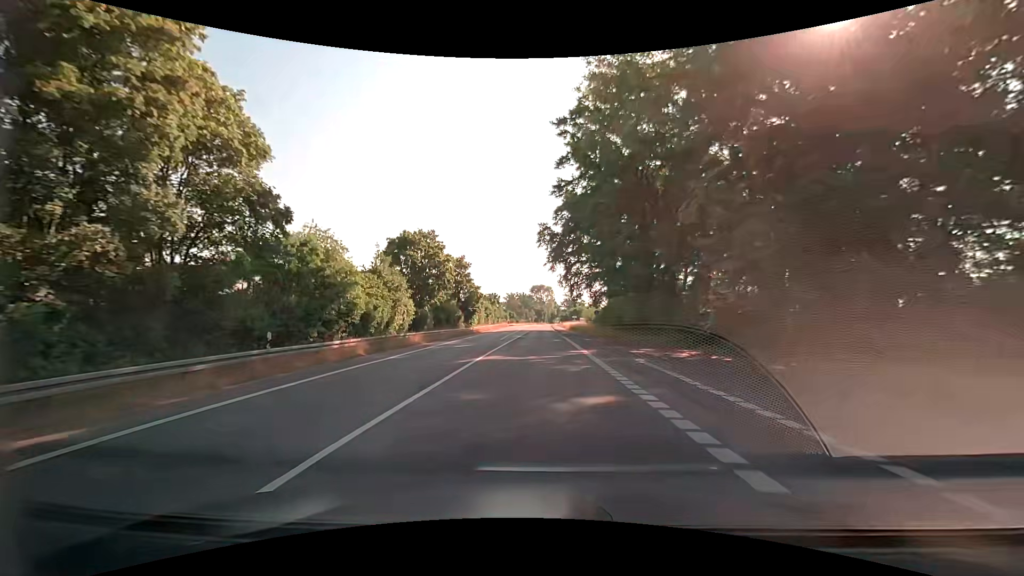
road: secondary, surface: asphalt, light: Day
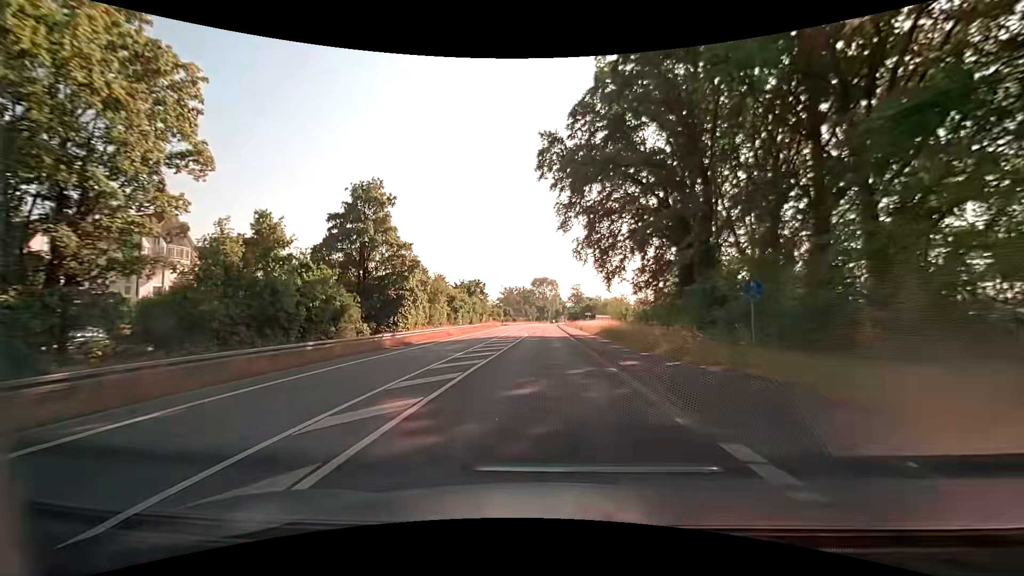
(-0.1, +39.0) m; -1°
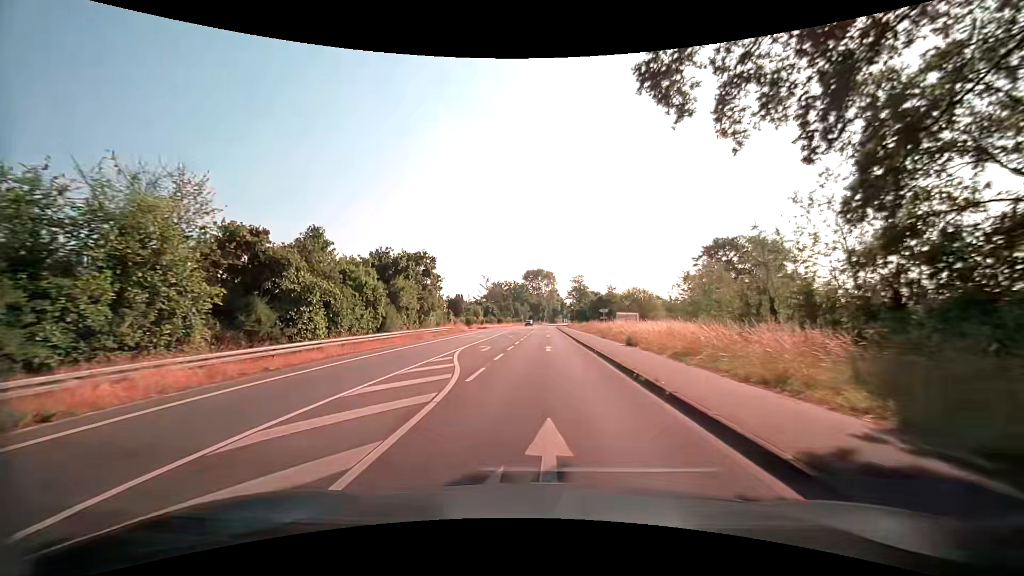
(+0.7, +39.0) m; +1°
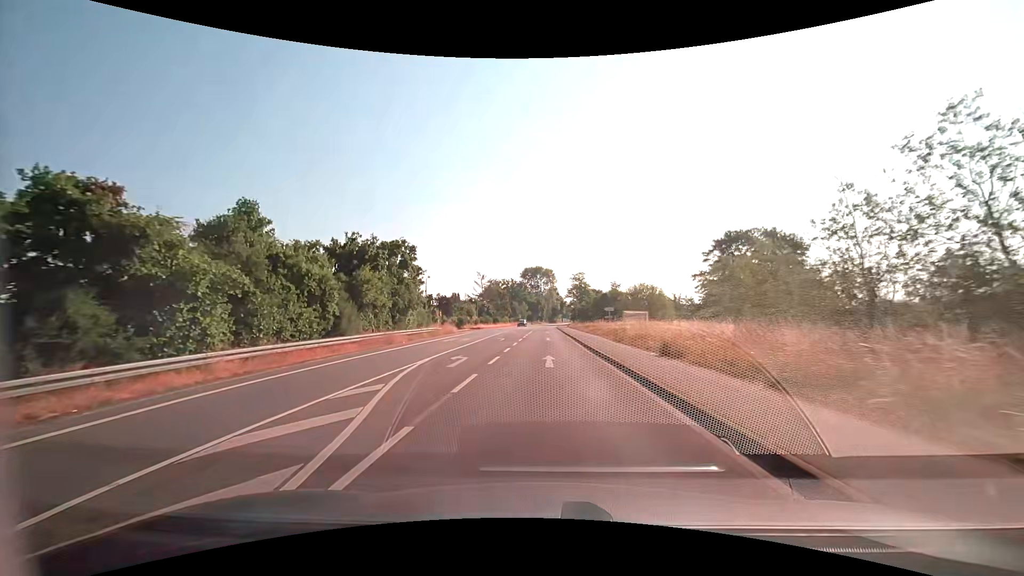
(+0.1, +7.8) m; 0°
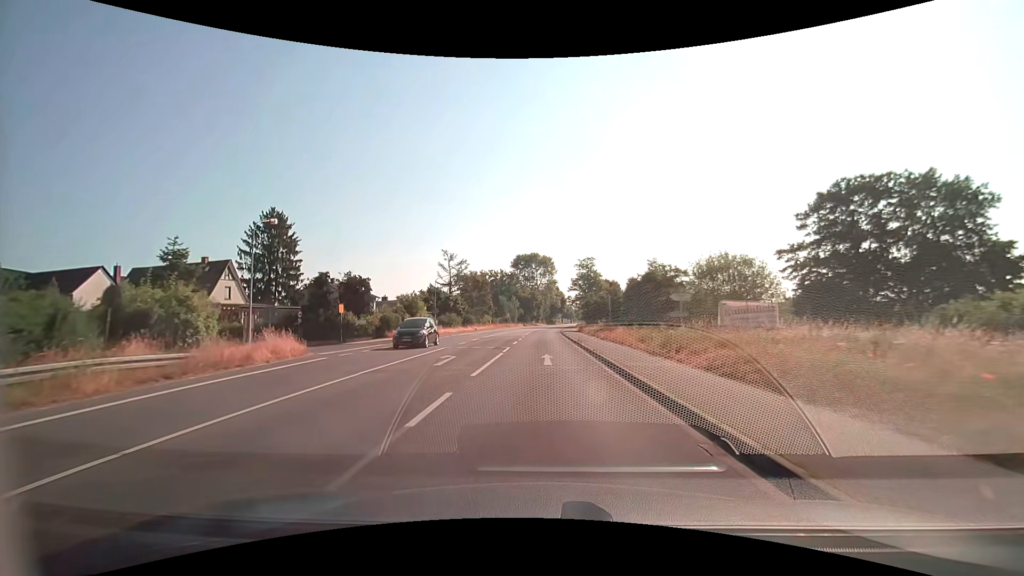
(+0.2, +39.1) m; +1°
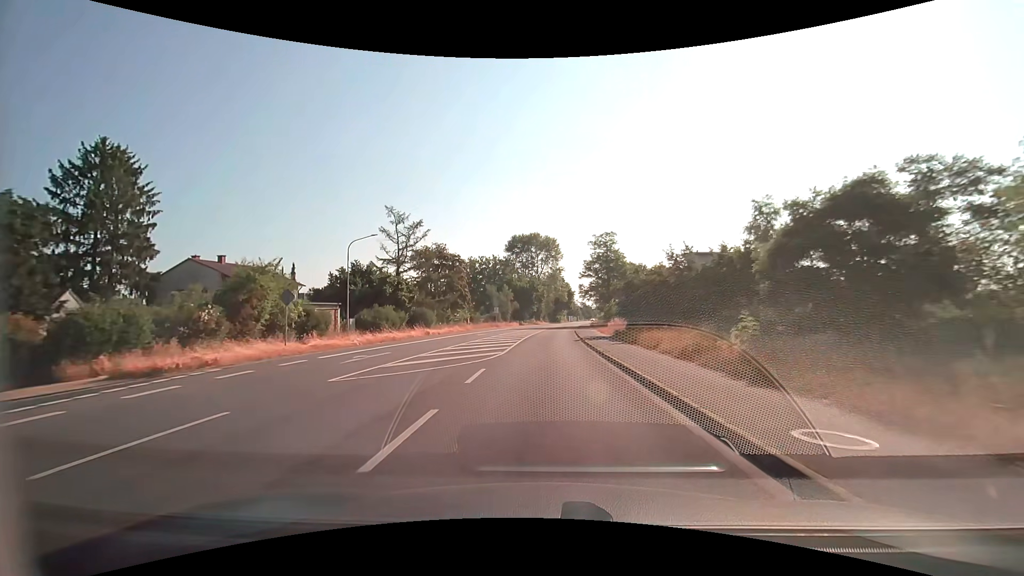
(-0.1, +31.3) m; 0°
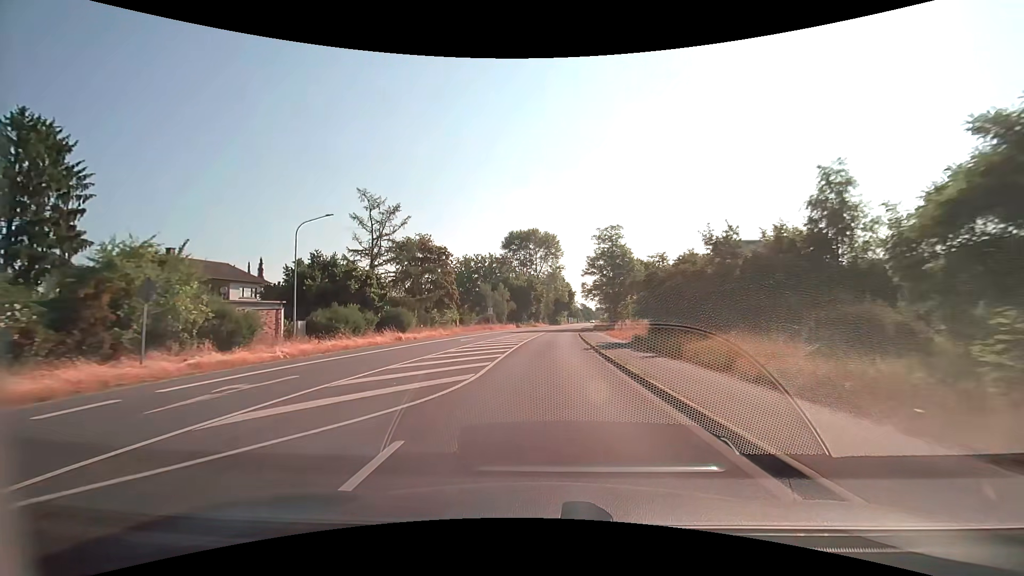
(0.0, +7.8) m; 0°
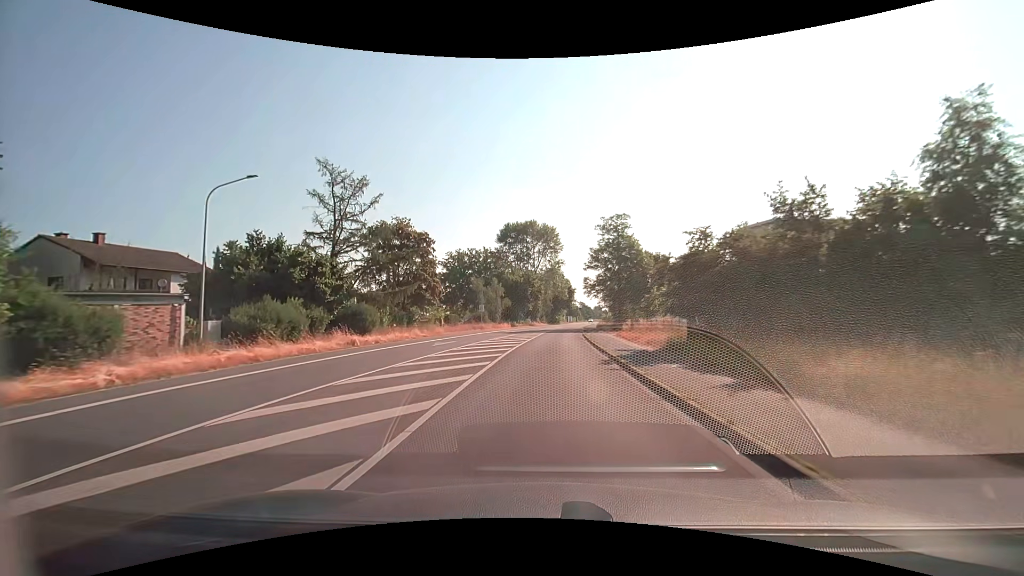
(0.0, +7.8) m; 0°
(0, +10) (0, +20) (+1, +30) (+1, +40) (+2, +50) (+3, +60) (+3, +70) (+4, +80) (+6, +90) (+7, +100) m
